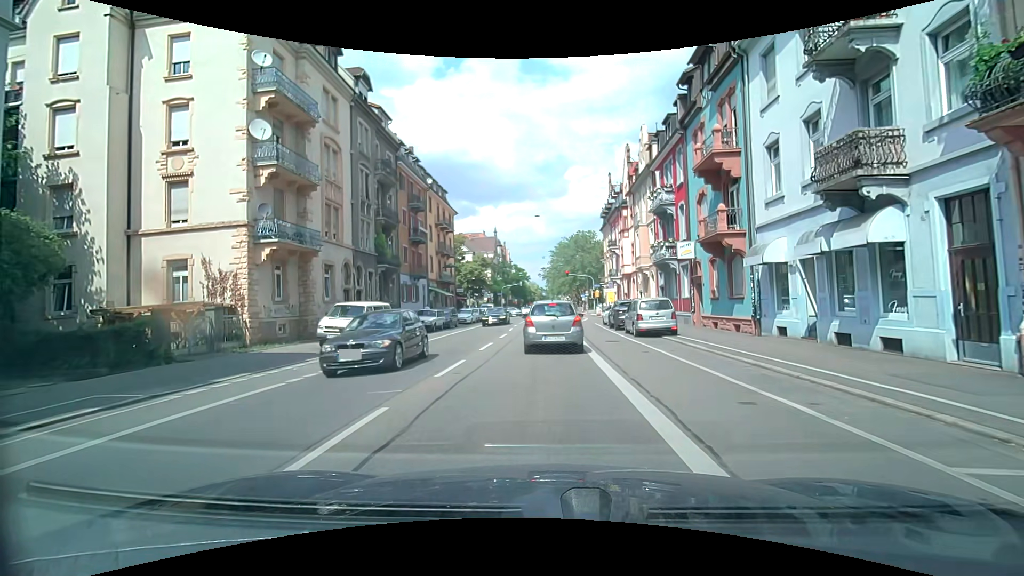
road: secondary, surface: asphalt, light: Day
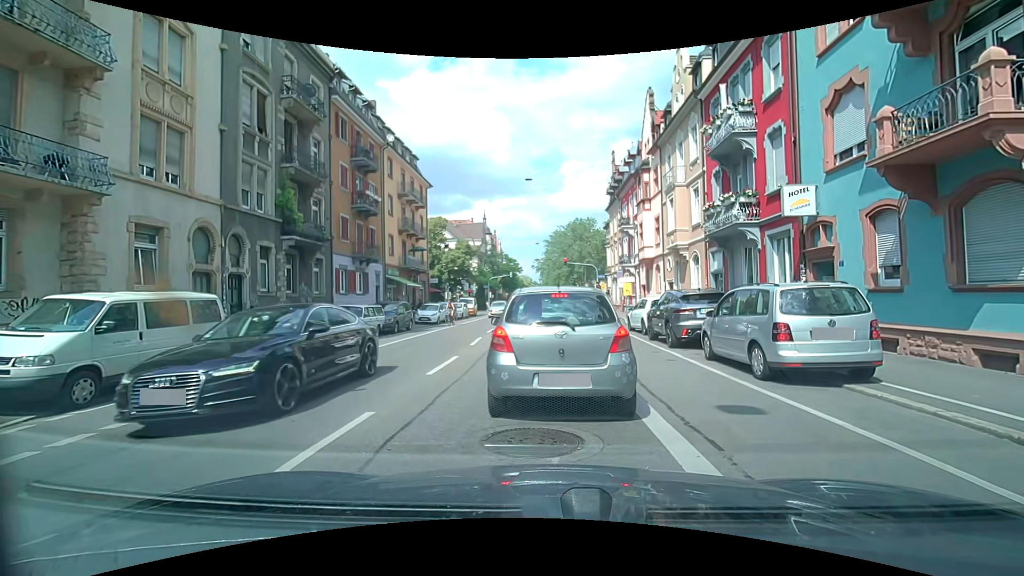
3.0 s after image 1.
(0.0, +12.2) m; -1°
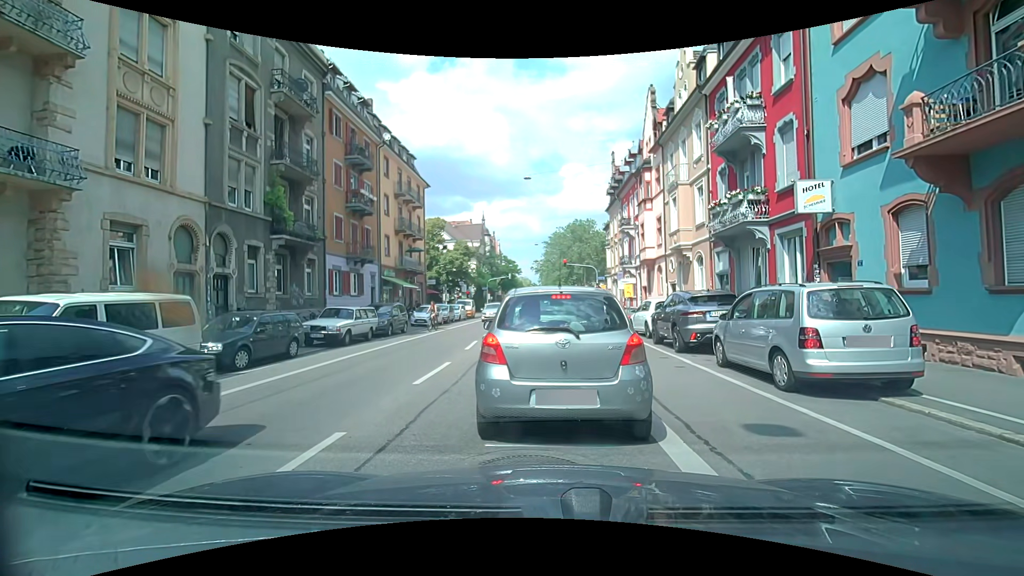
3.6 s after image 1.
(0.0, +0.8) m; 0°
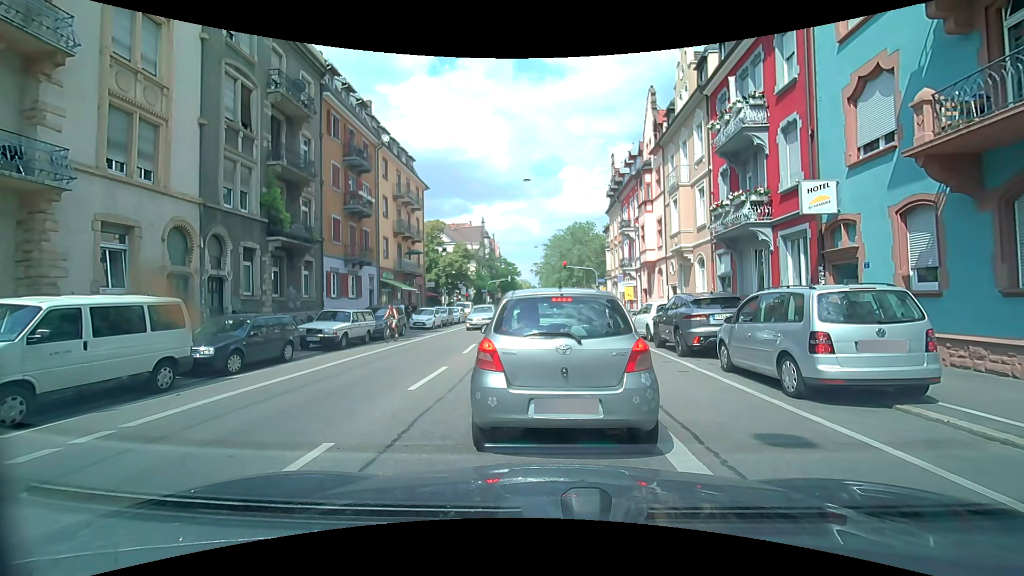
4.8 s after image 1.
(0.0, +0.3) m; 0°
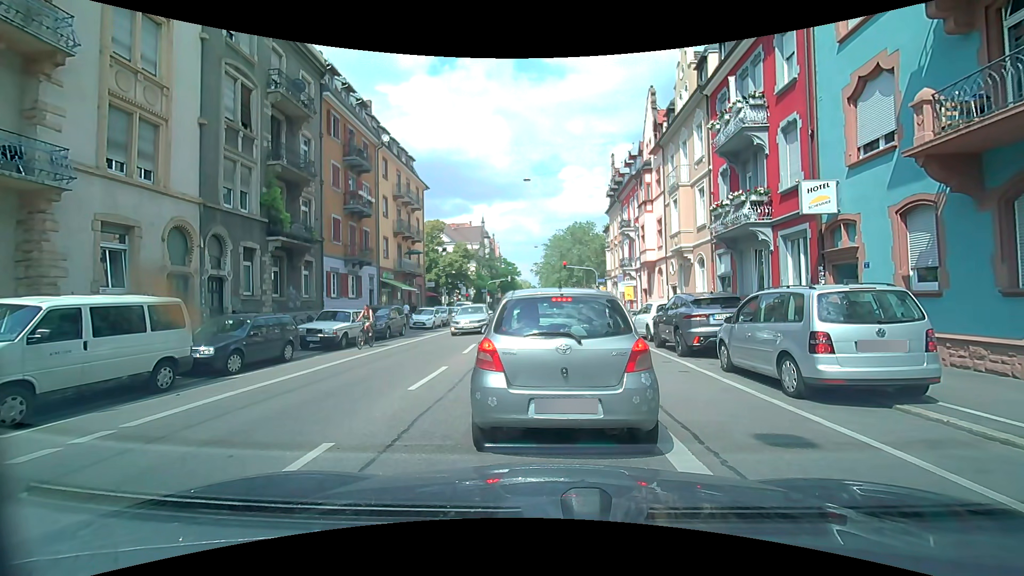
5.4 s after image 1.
(0.0, 0.0) m; 0°
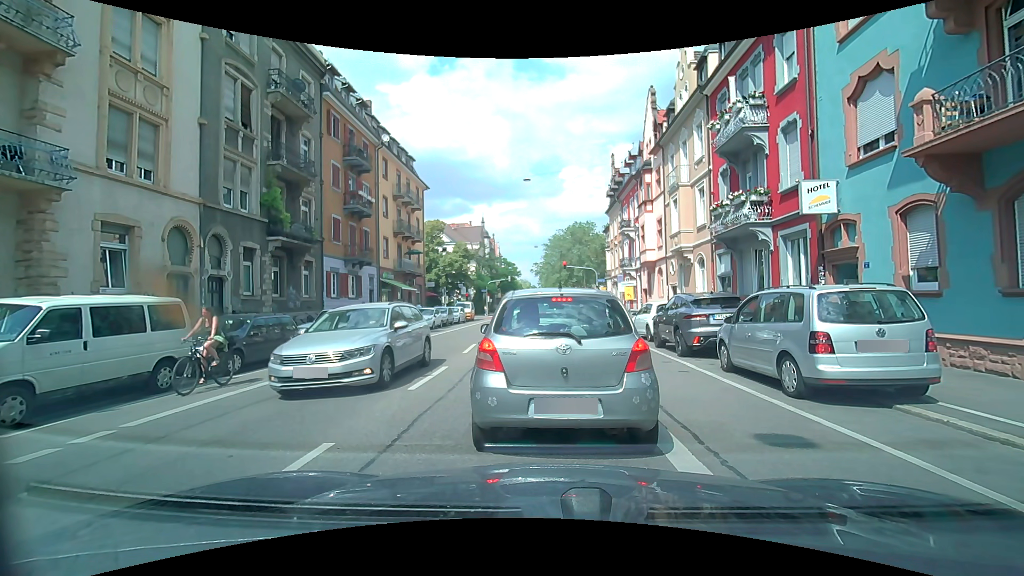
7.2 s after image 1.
(0.0, 0.0) m; 0°
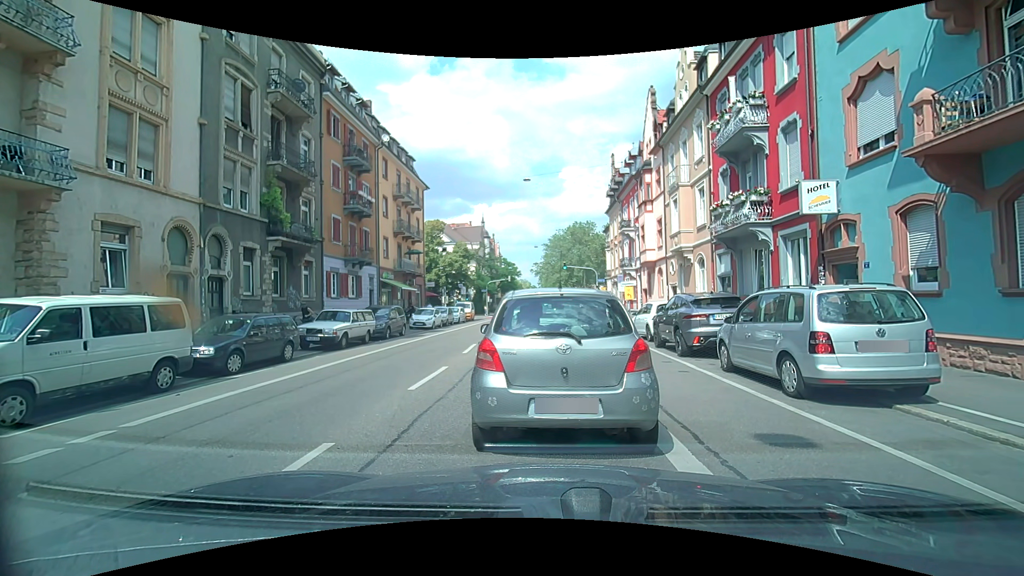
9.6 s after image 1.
(0.0, 0.0) m; 0°
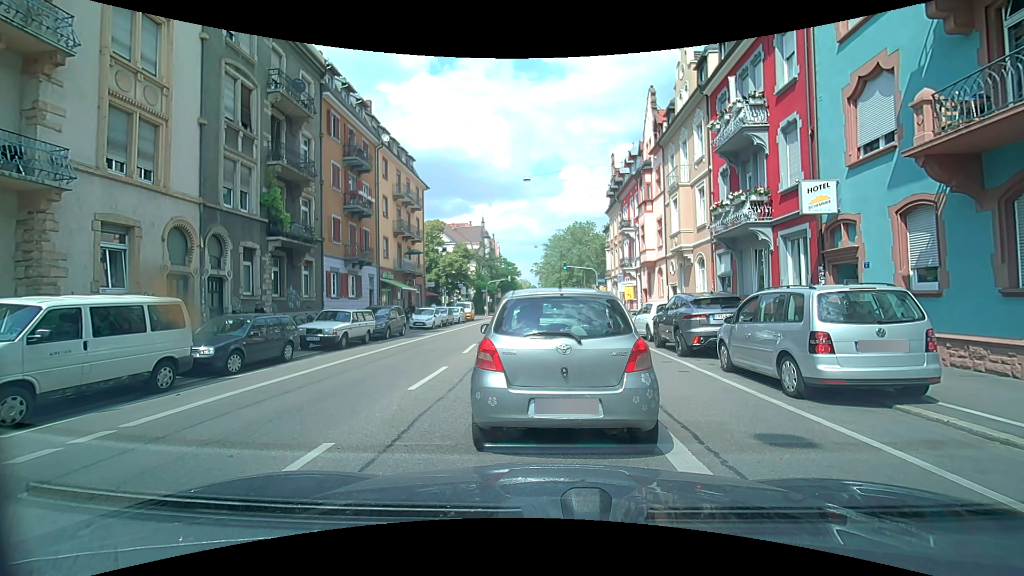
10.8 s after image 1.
(0.0, 0.0) m; 0°
(0, +10) (0, +20) (+1, +30) (+2, +40) (+2, +50) (+2, +60) (+2, +70) (+2, +80) (+2, +90) (+2, +100) m
